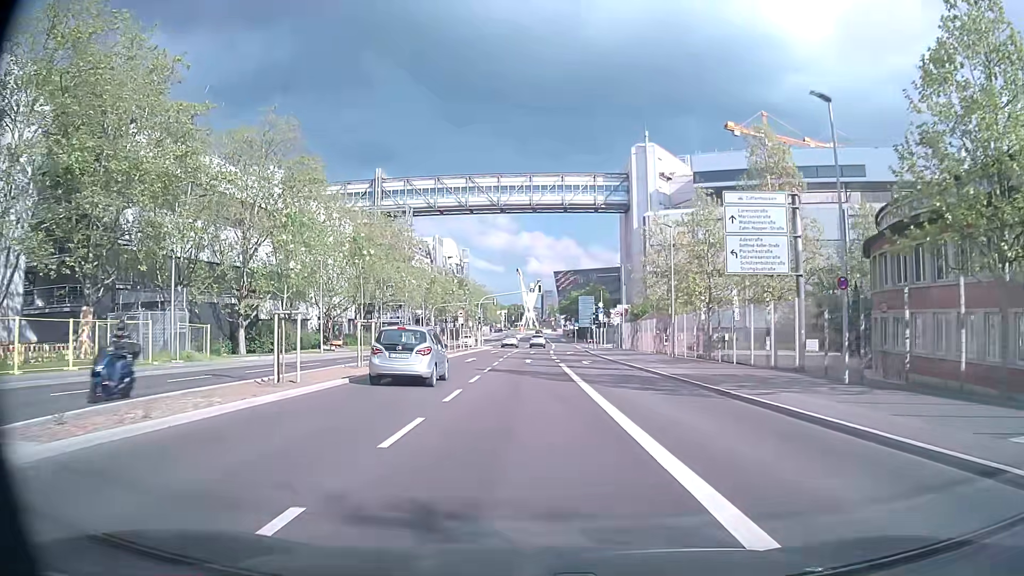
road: secondary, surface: asphalt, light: Day
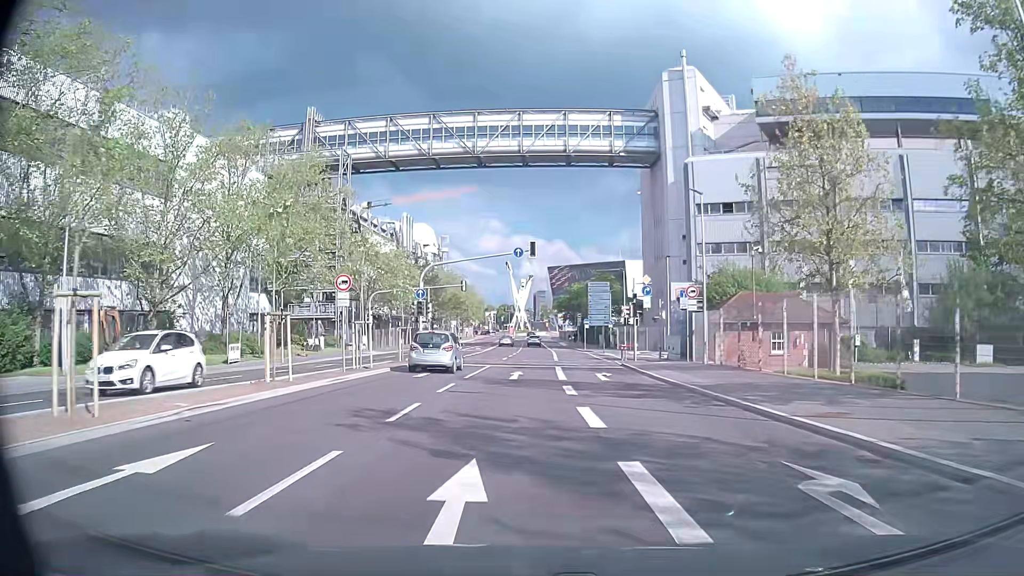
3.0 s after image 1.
(+0.3, +33.4) m; 0°
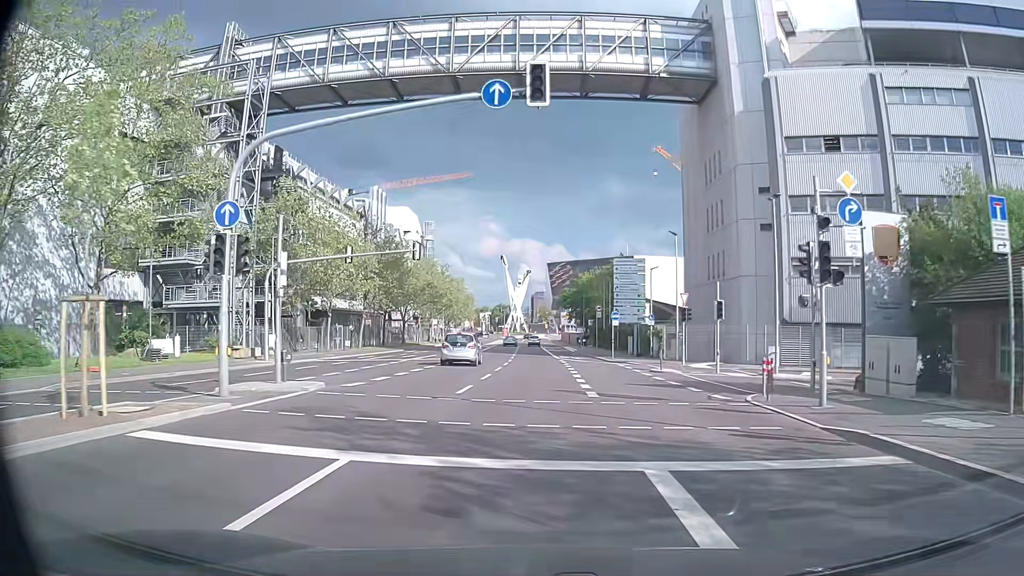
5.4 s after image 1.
(0.0, +25.5) m; 0°
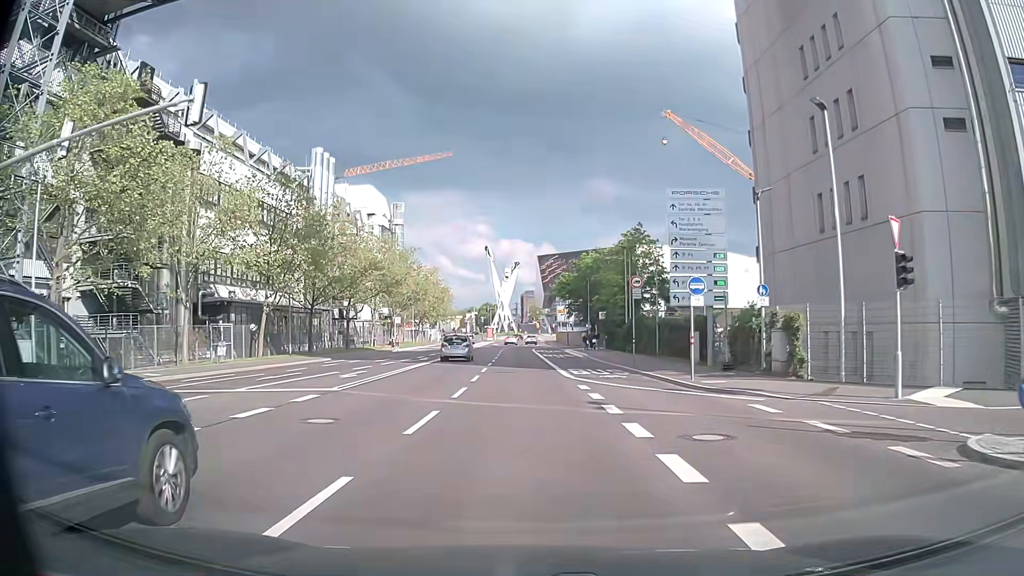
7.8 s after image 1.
(+0.3, +25.0) m; +1°
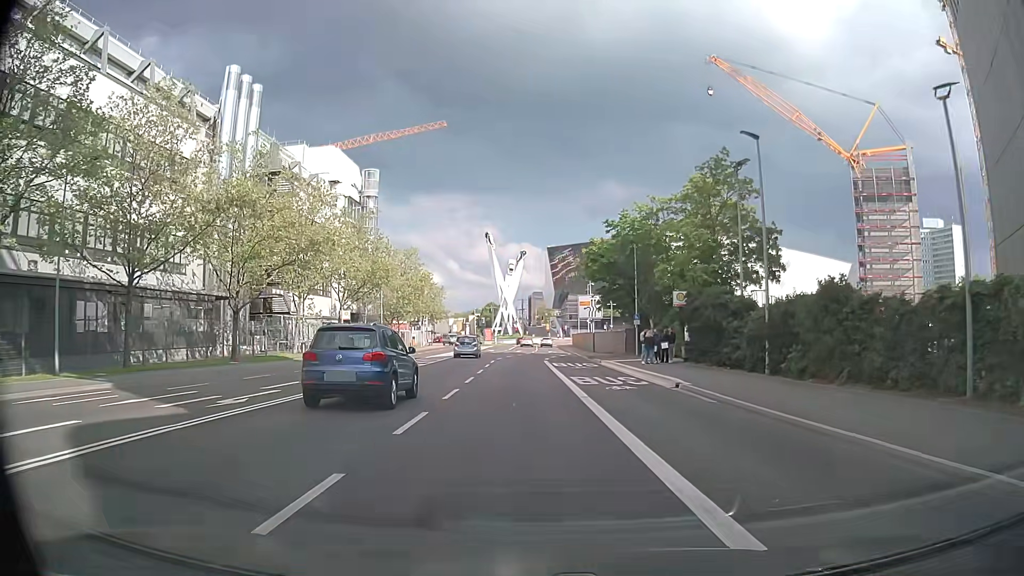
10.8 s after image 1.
(-0.2, +29.9) m; -1°
(0, +10) (0, +20) (0, +30) (0, +40) (+1, +50) (+1, +60) (+2, +70) (+3, +80) (+3, +90) (+3, +100) m
